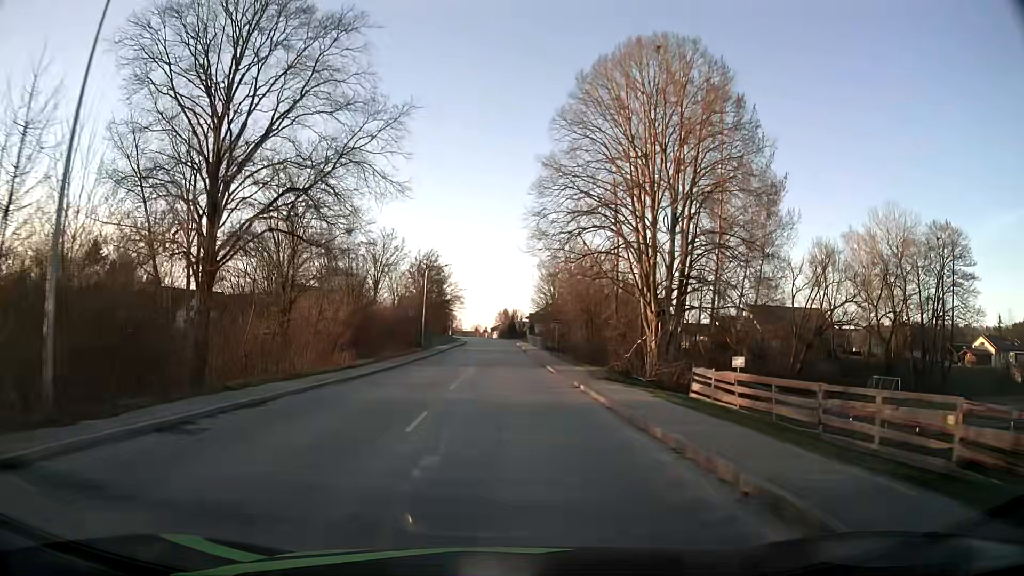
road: secondary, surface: asphalt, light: Day
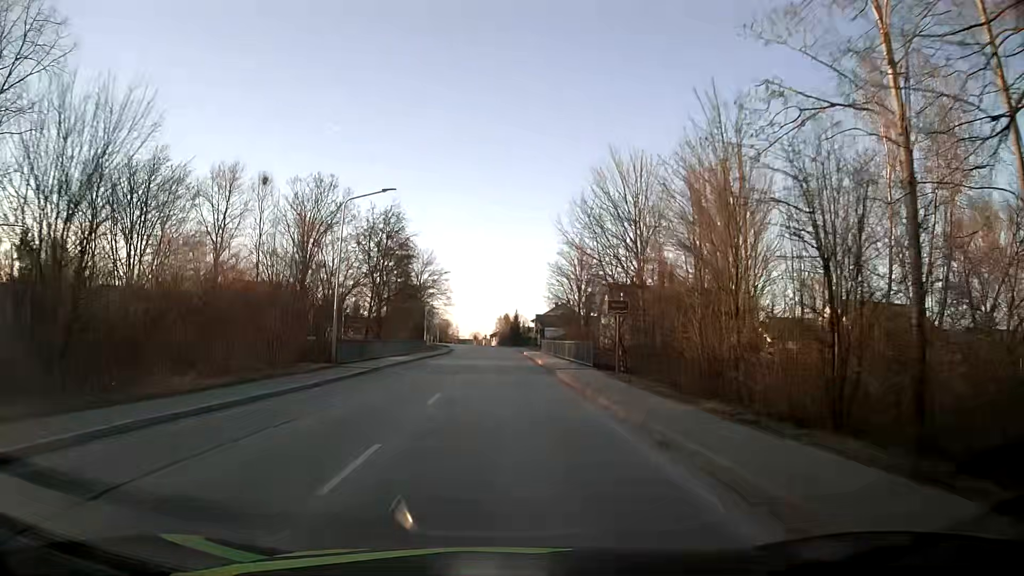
(0.0, +31.5) m; 0°
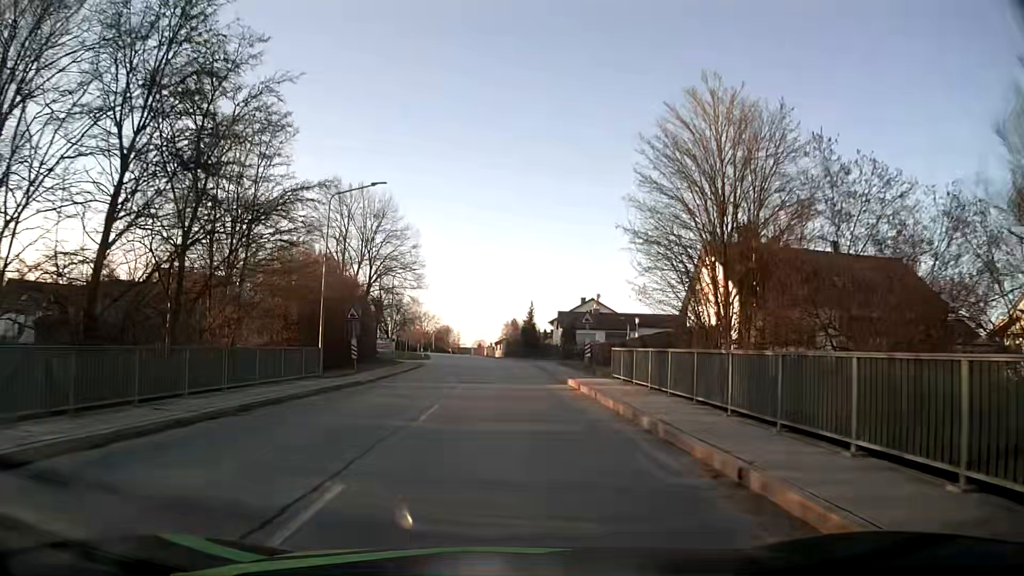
(-0.4, +38.5) m; -1°
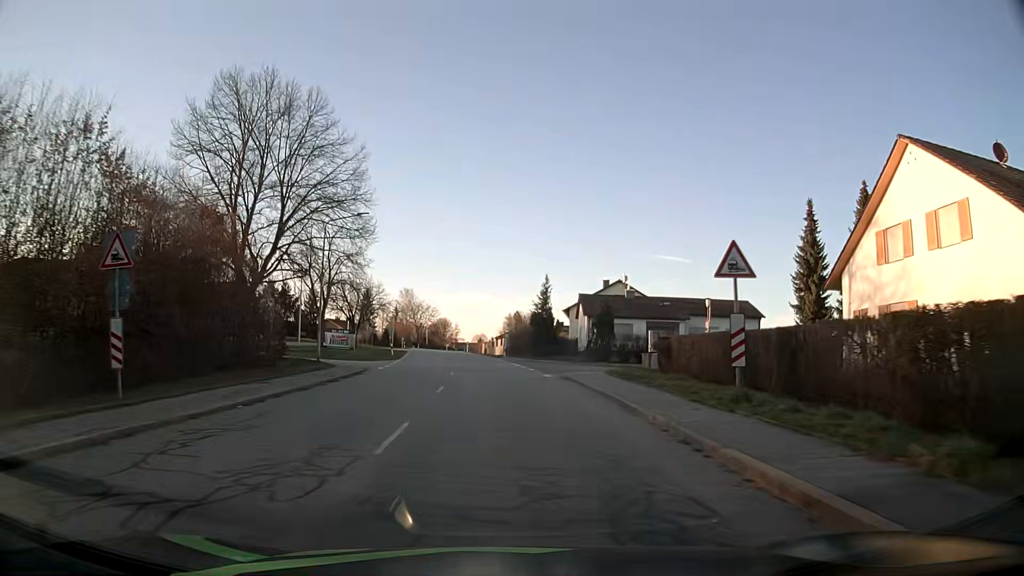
(+0.1, +22.6) m; 0°
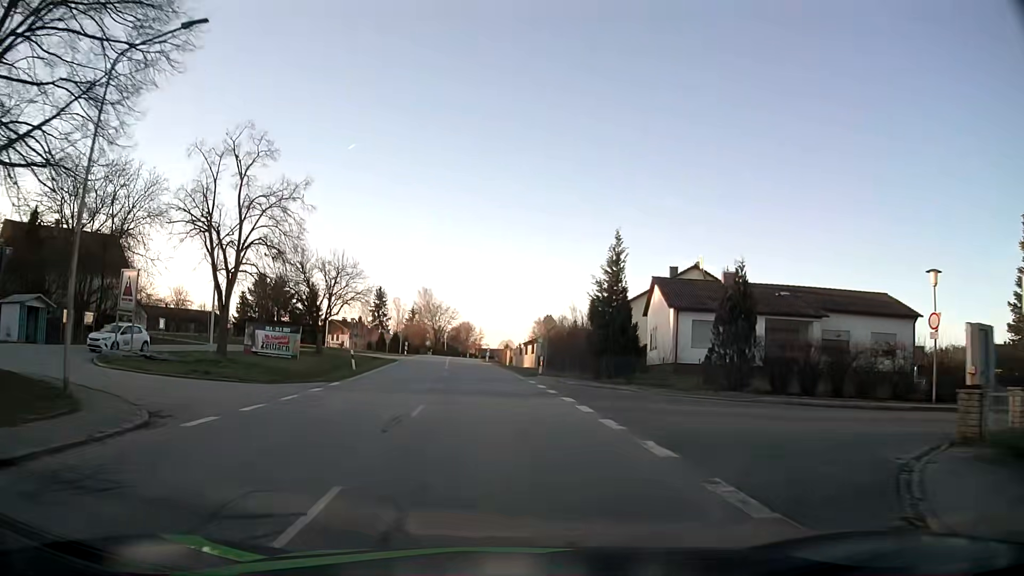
(-0.2, +22.7) m; -2°
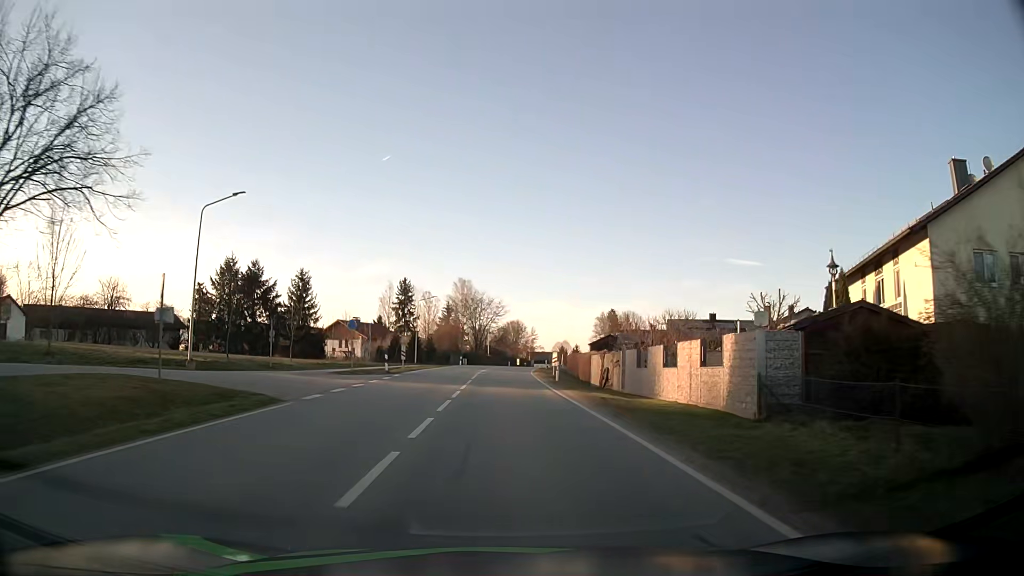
(-1.8, +38.8) m; -4°
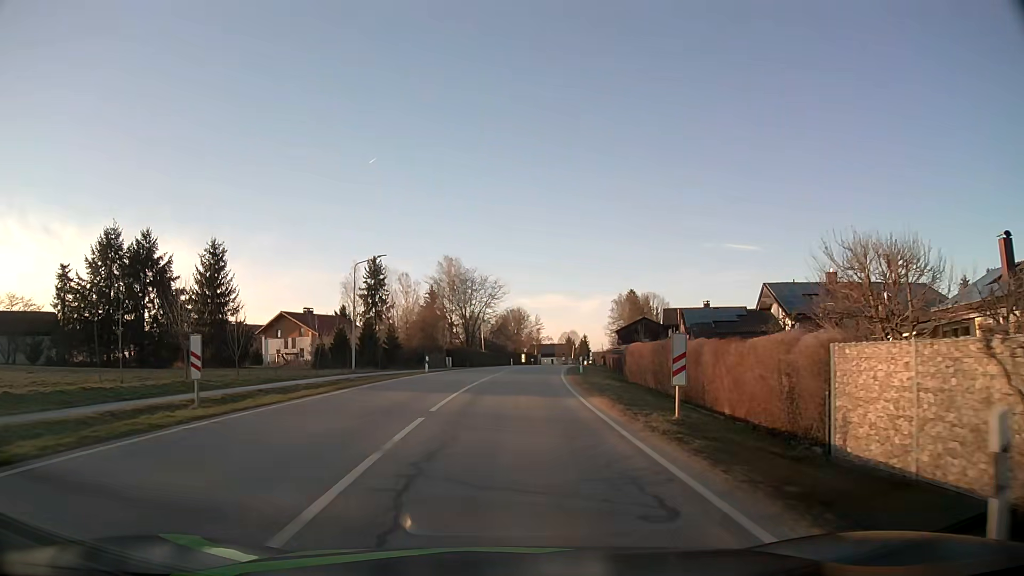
(-0.1, +32.2) m; 0°
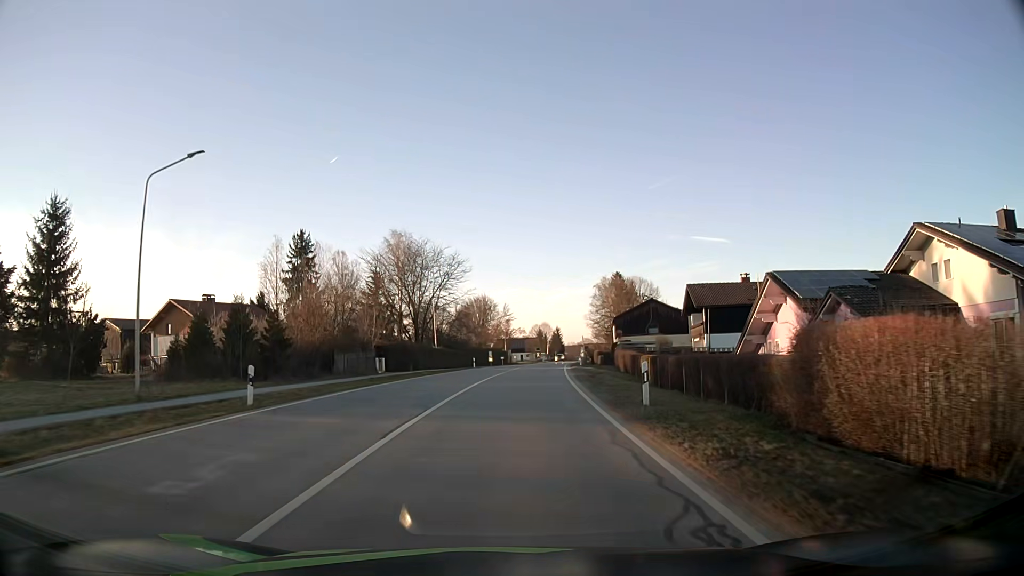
(+0.4, +24.8) m; +3°
(0, +10) (0, +20) (+1, +30) (+2, +40) (+2, +50) (+3, +60) (+4, +70) (+5, +80) (+7, +90) (+8, +100) m
